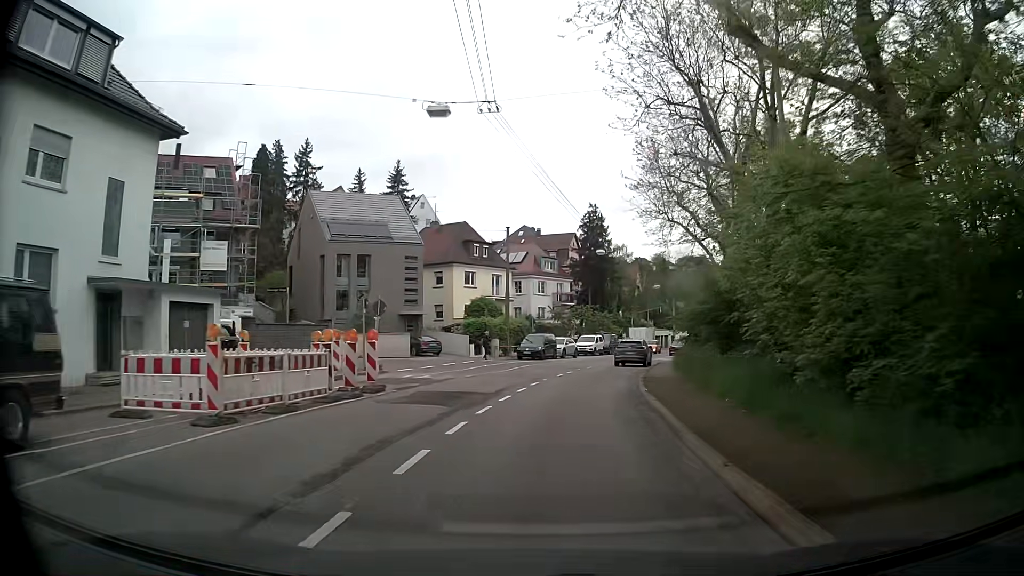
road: secondary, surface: asphalt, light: Day
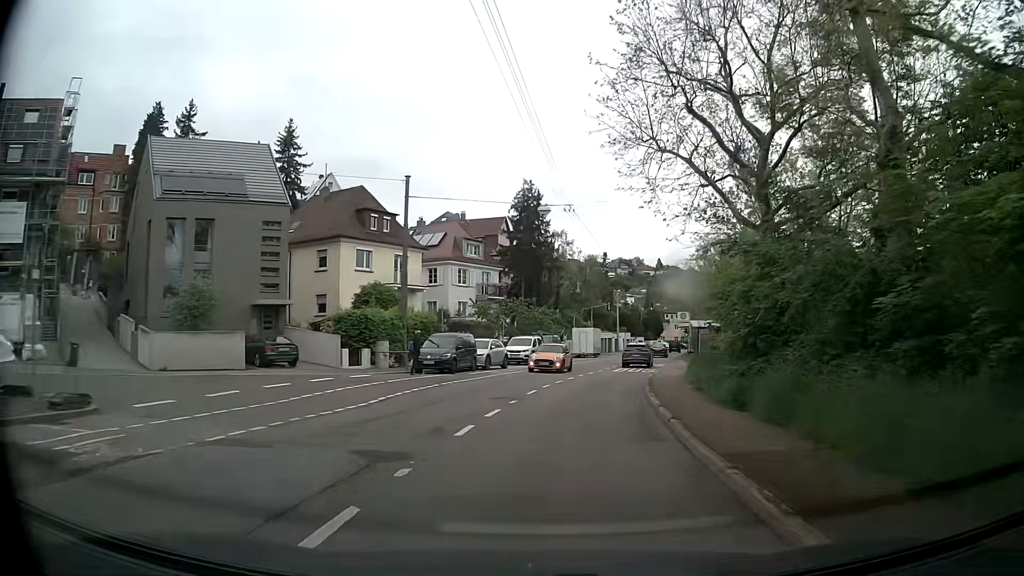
(+0.9, +16.4) m; +6°
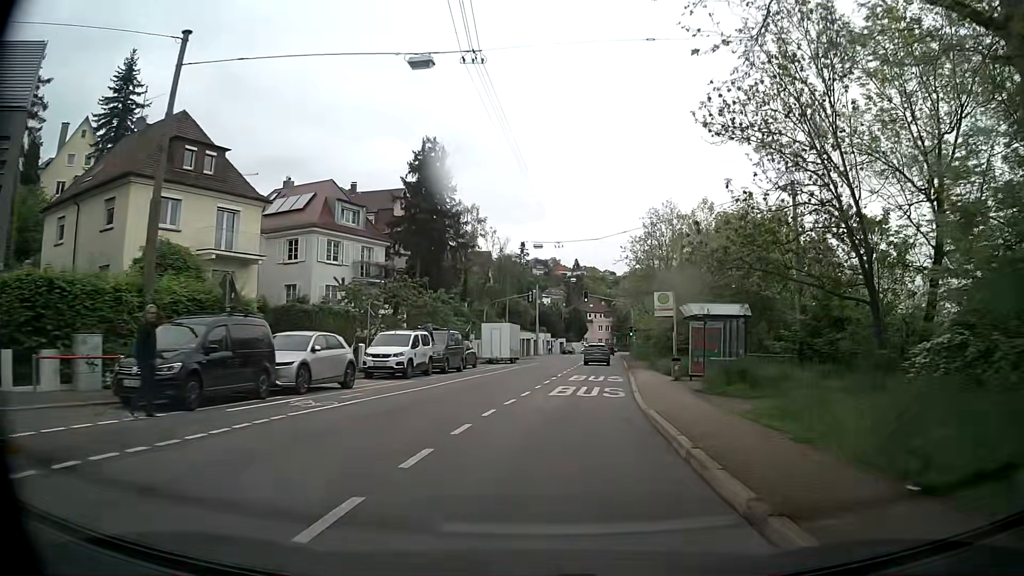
(+1.1, +17.4) m; +8°
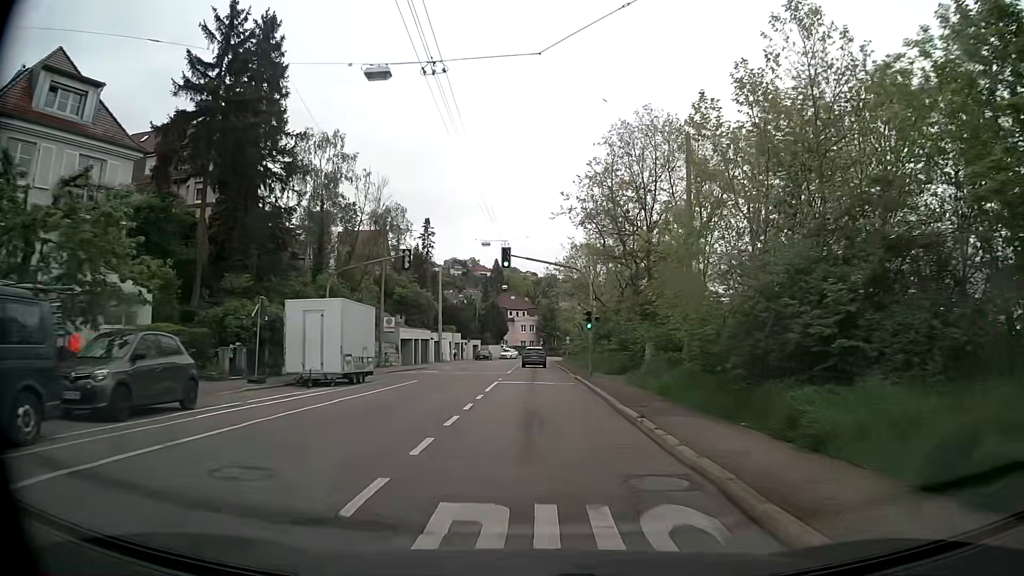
(+1.8, +26.1) m; +7°
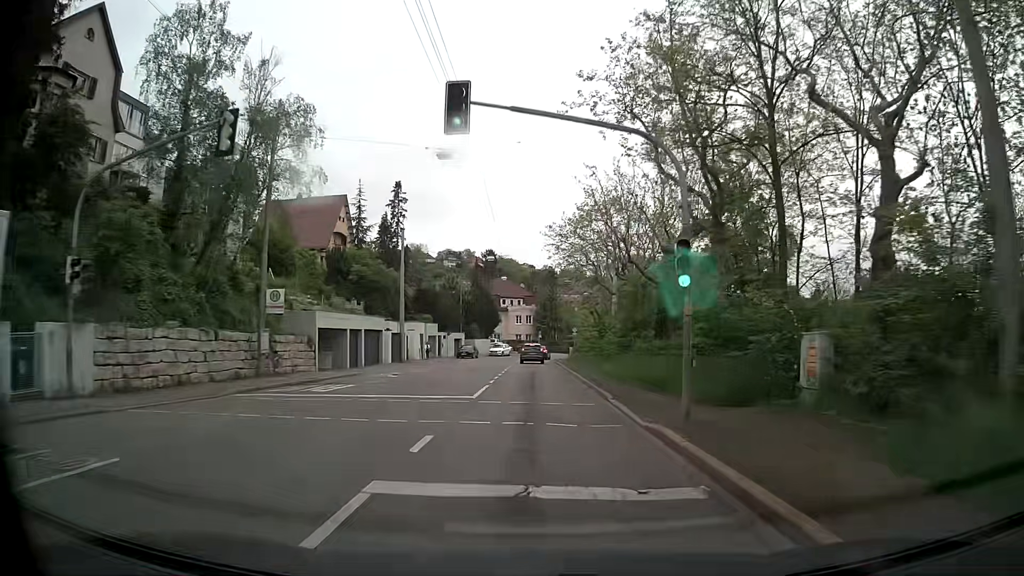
(0.0, +20.0) m; 0°
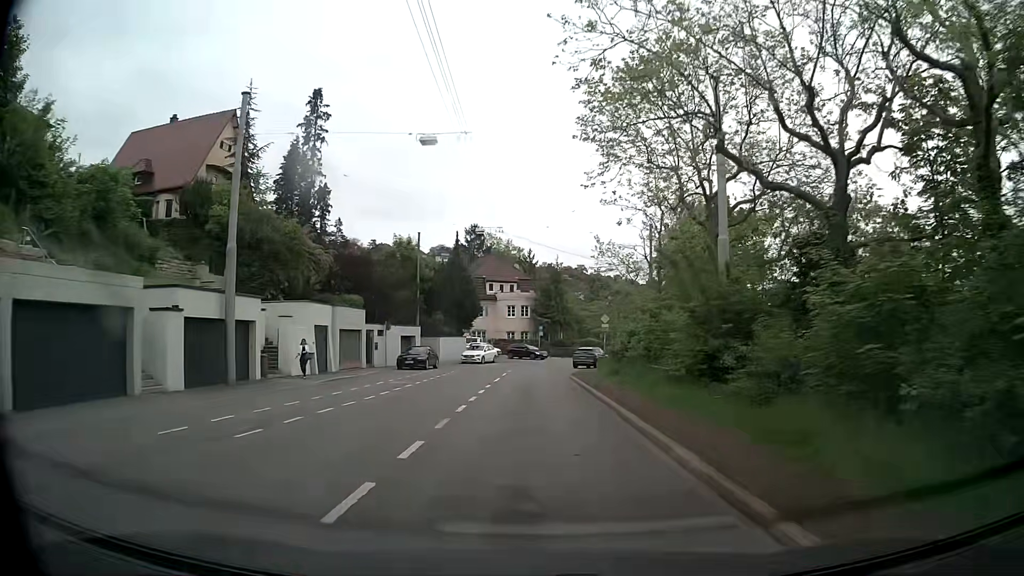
(0.0, +30.8) m; 0°
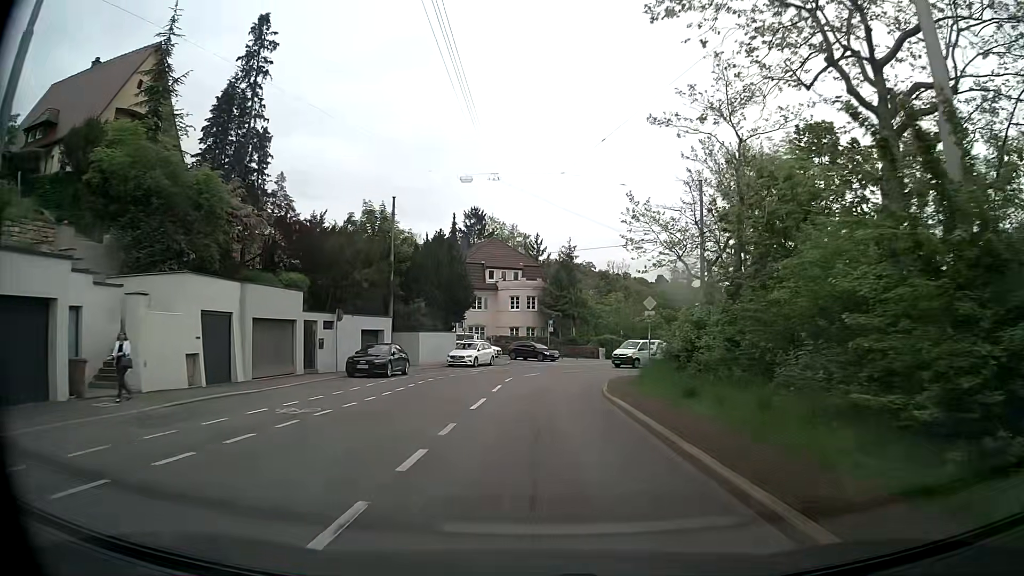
(-0.1, +12.9) m; -1°
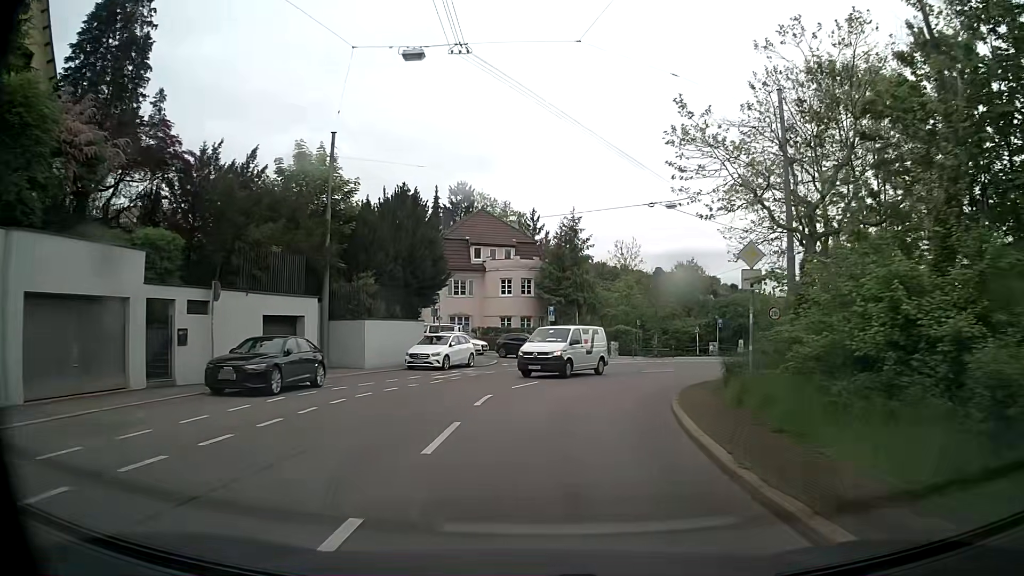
(0.0, +12.7) m; 0°
(0, +10) (+2, +20) (+6, +29) (+14, +35) (+23, +39) (+33, +38) (+42, +34) (+49, +27) (+53, +18) (+54, +8) m
